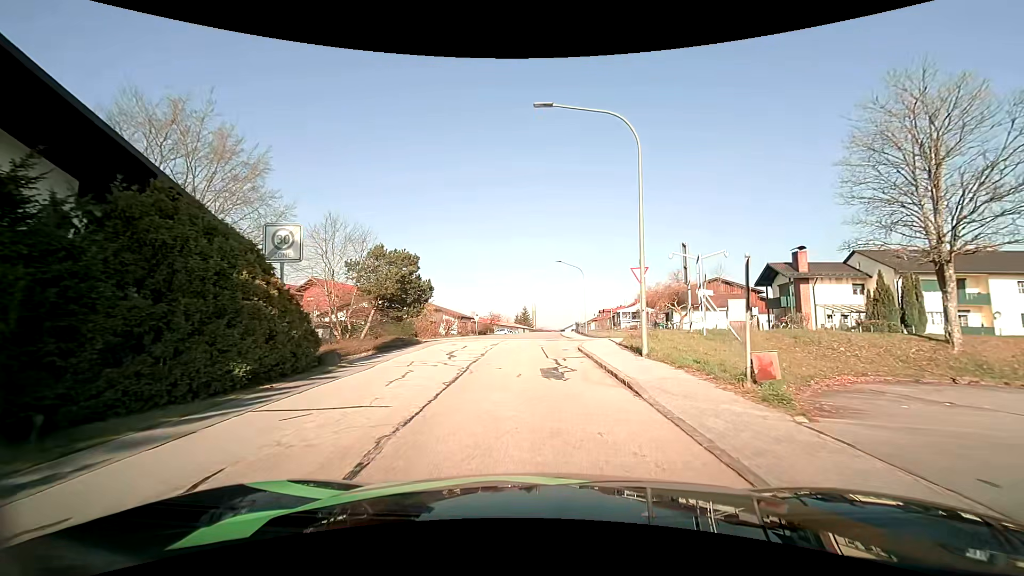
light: Day
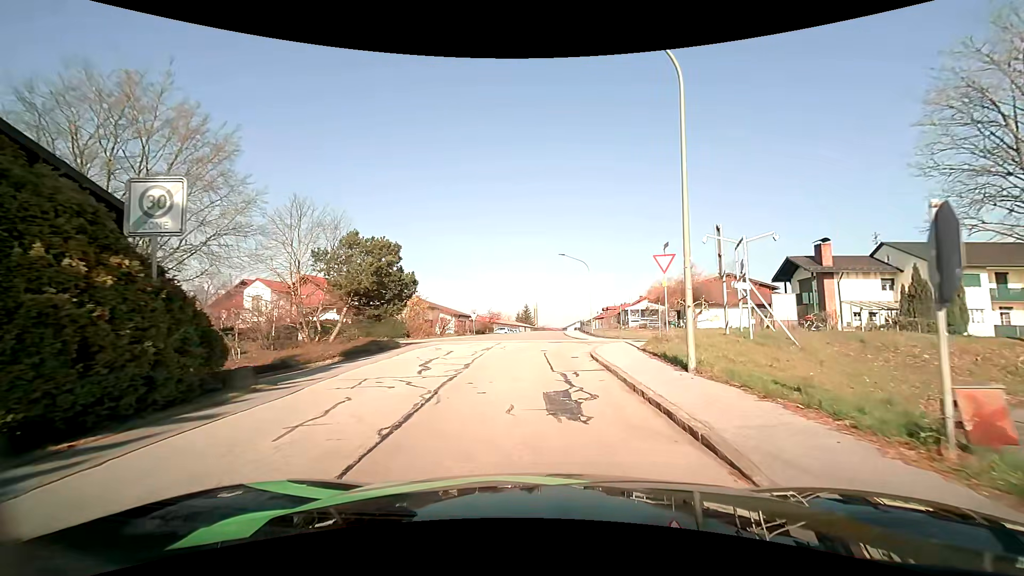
(0.0, +4.0) m; 0°
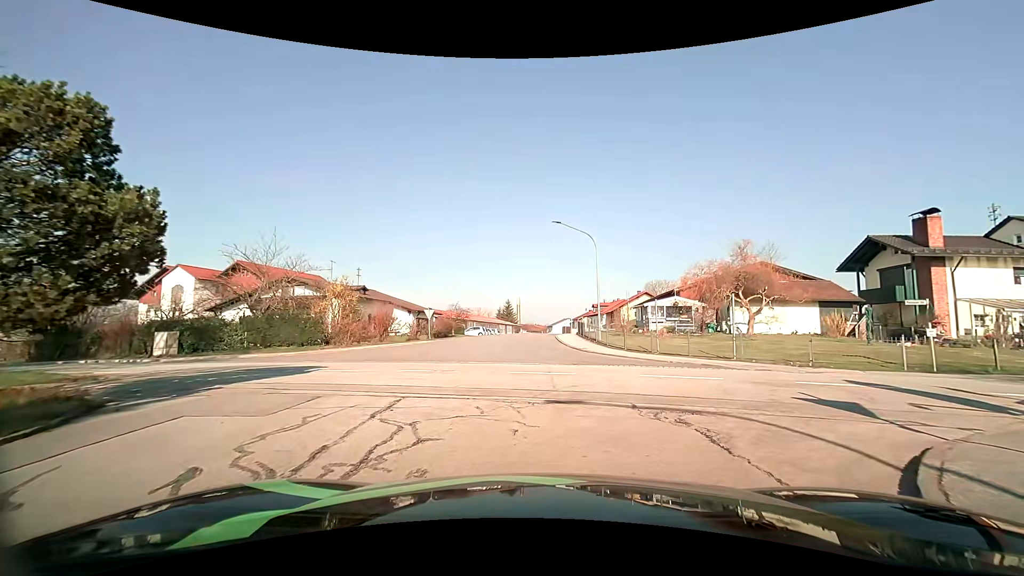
(+0.1, +15.5) m; +3°
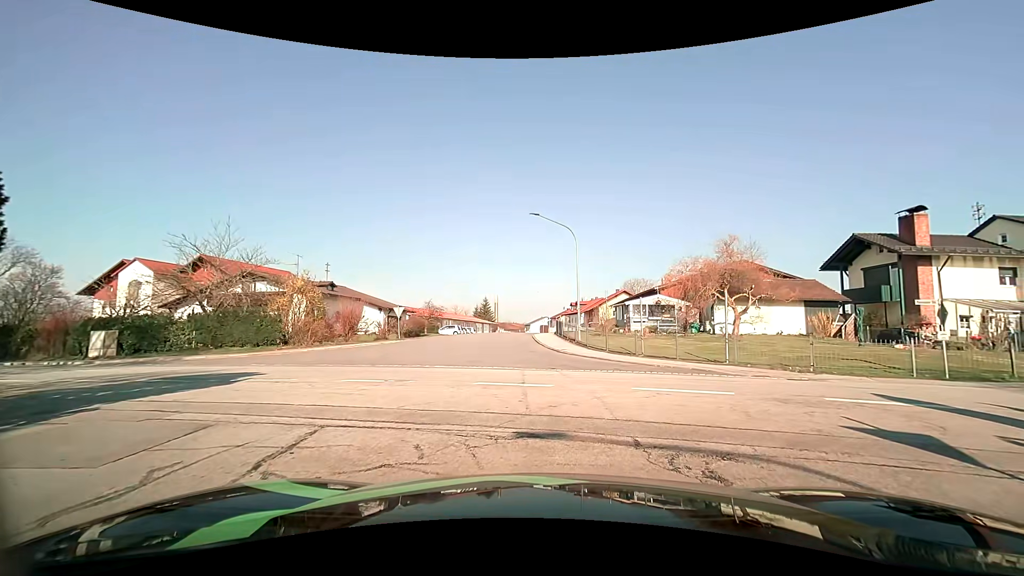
(0.0, +2.0) m; +3°
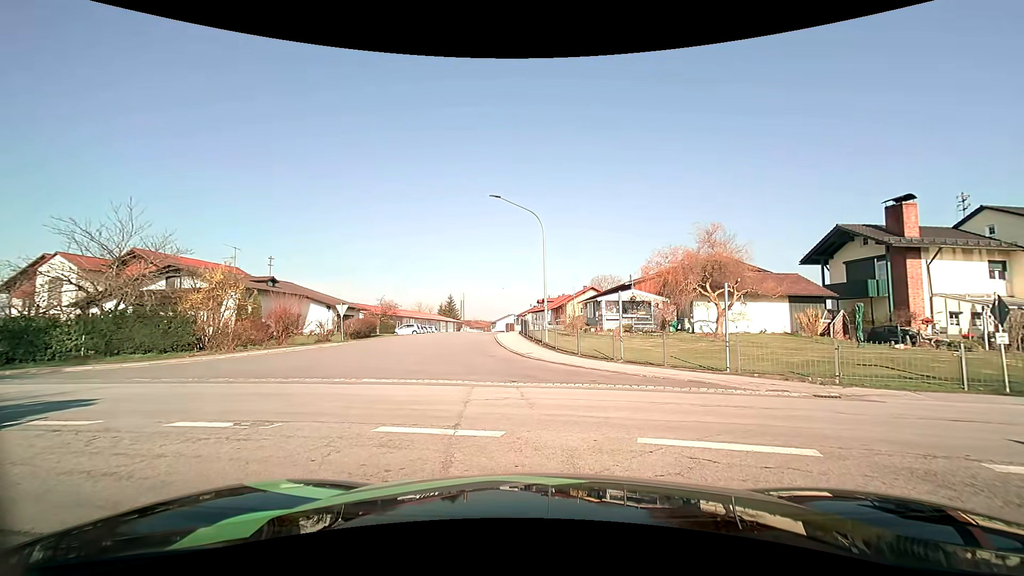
(+0.1, +3.8) m; +2°
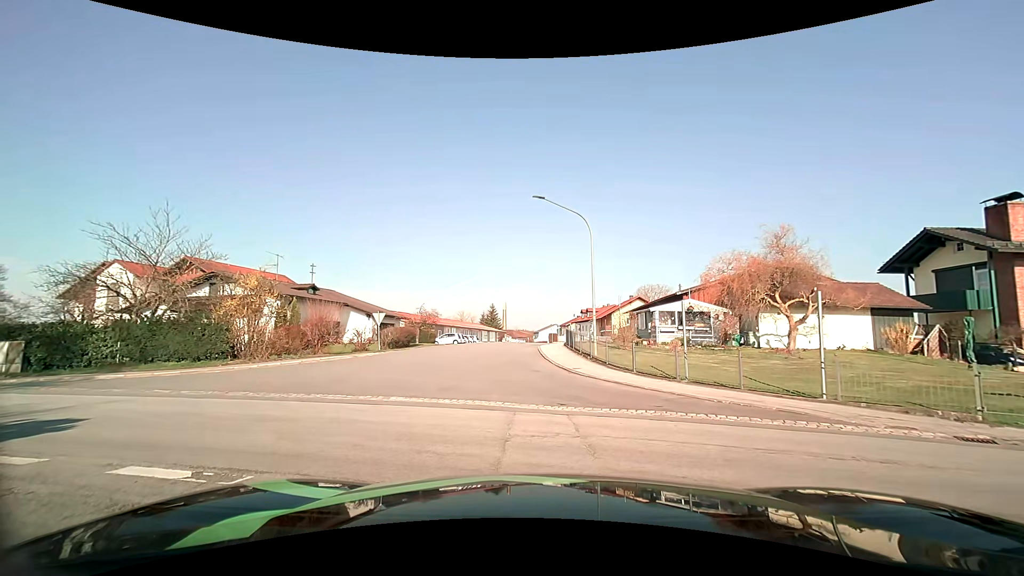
(0.0, +2.0) m; -5°
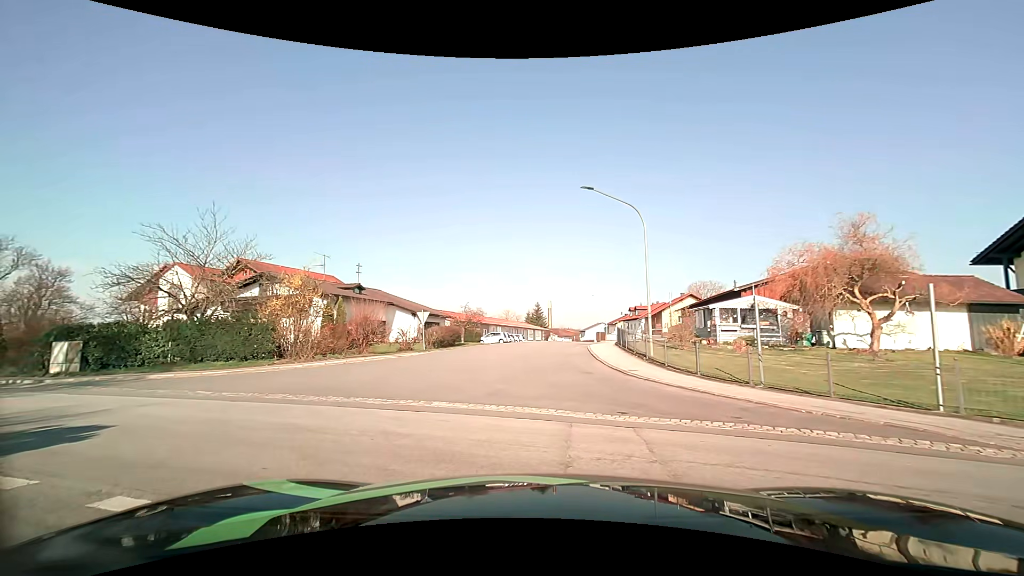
(0.0, +1.3) m; -5°
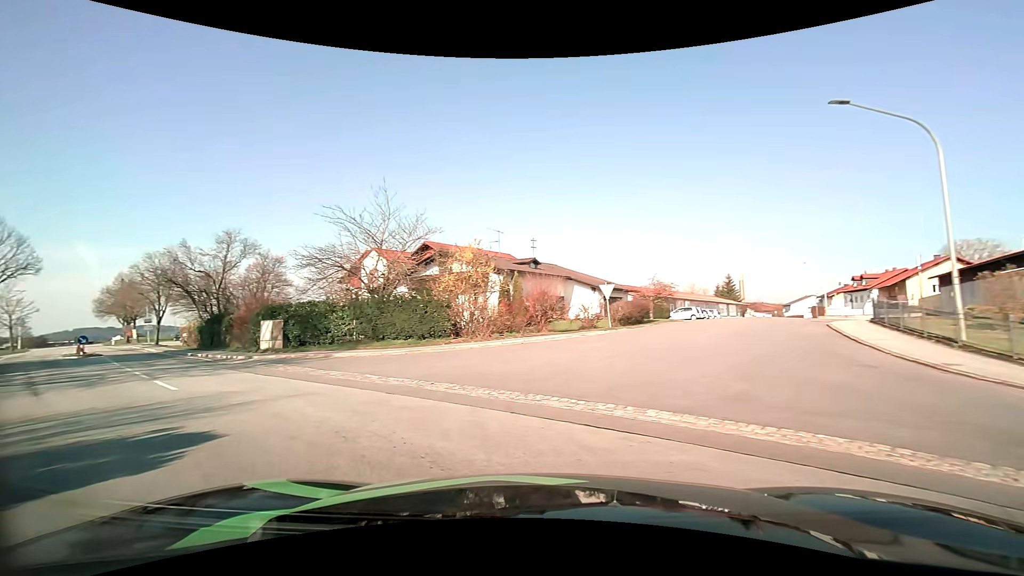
(-0.7, +4.1) m; -18°
